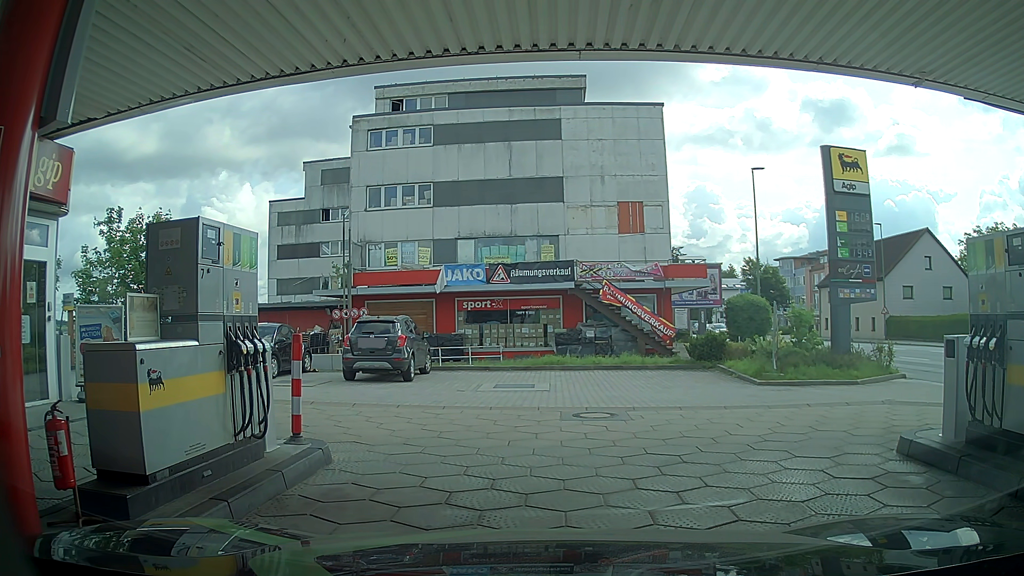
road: service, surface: paving_stones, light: Day
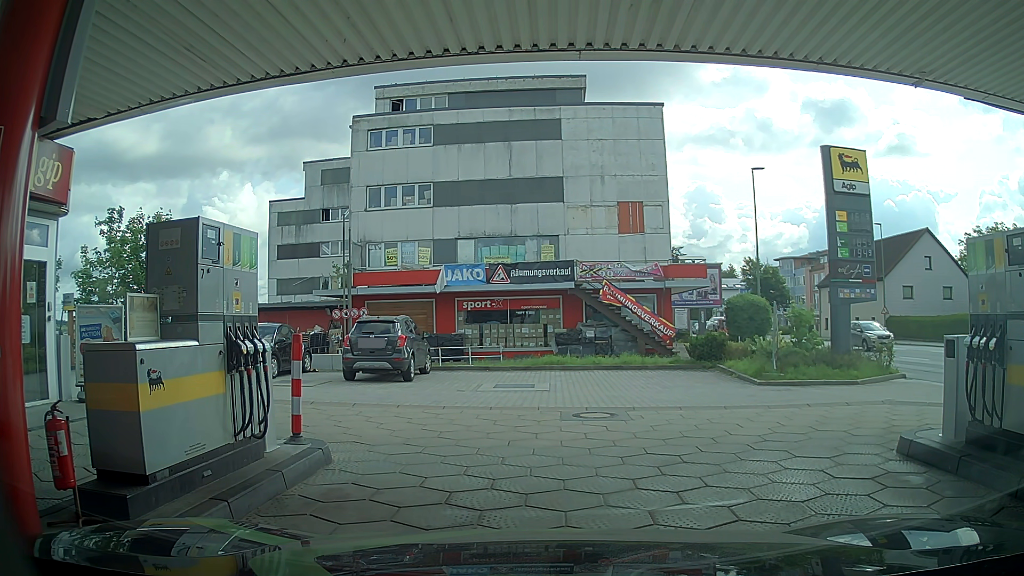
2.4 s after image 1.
(0.0, 0.0) m; 0°
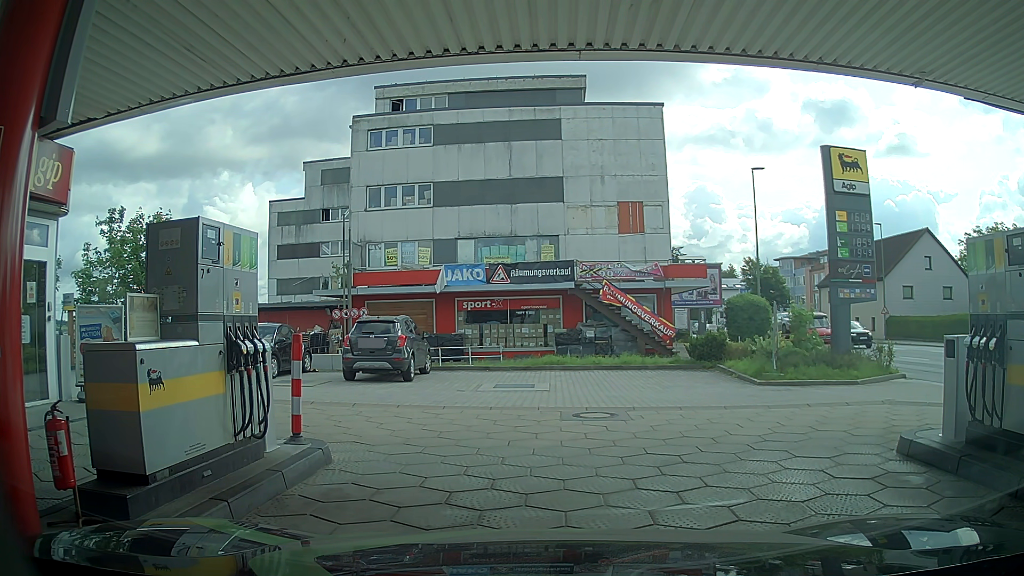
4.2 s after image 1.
(0.0, 0.0) m; 0°
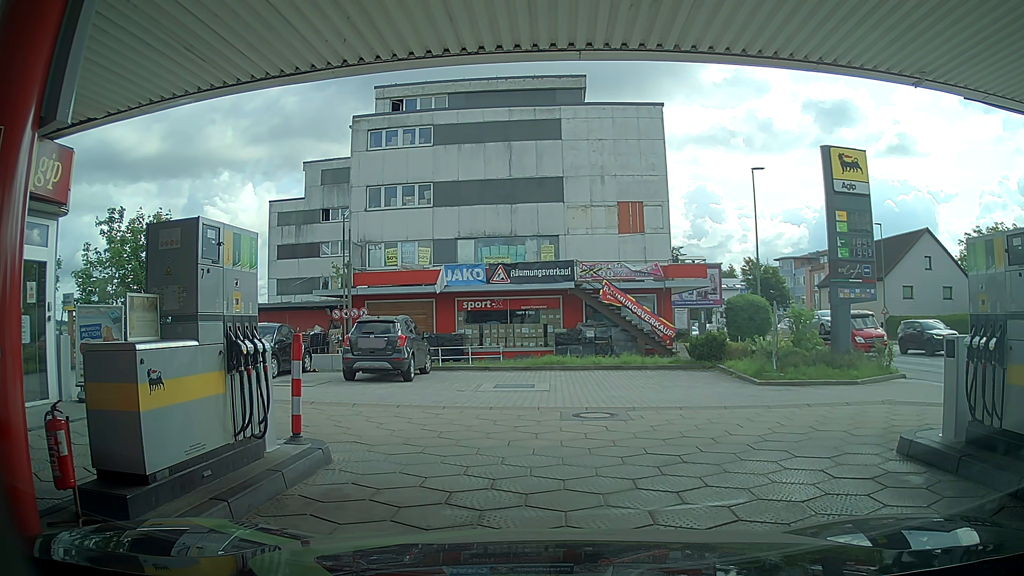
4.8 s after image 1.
(0.0, 0.0) m; 0°
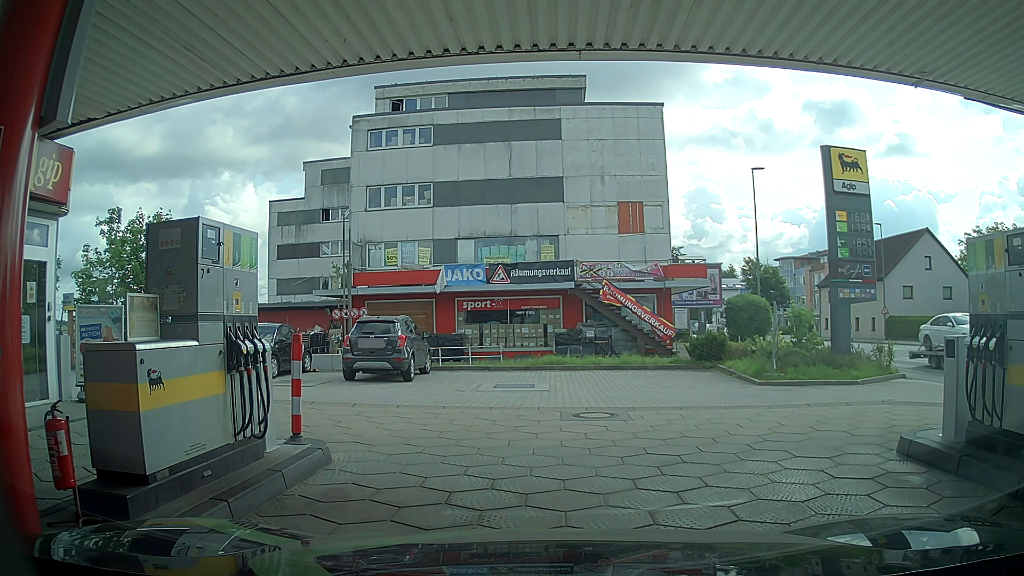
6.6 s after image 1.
(0.0, 0.0) m; 0°
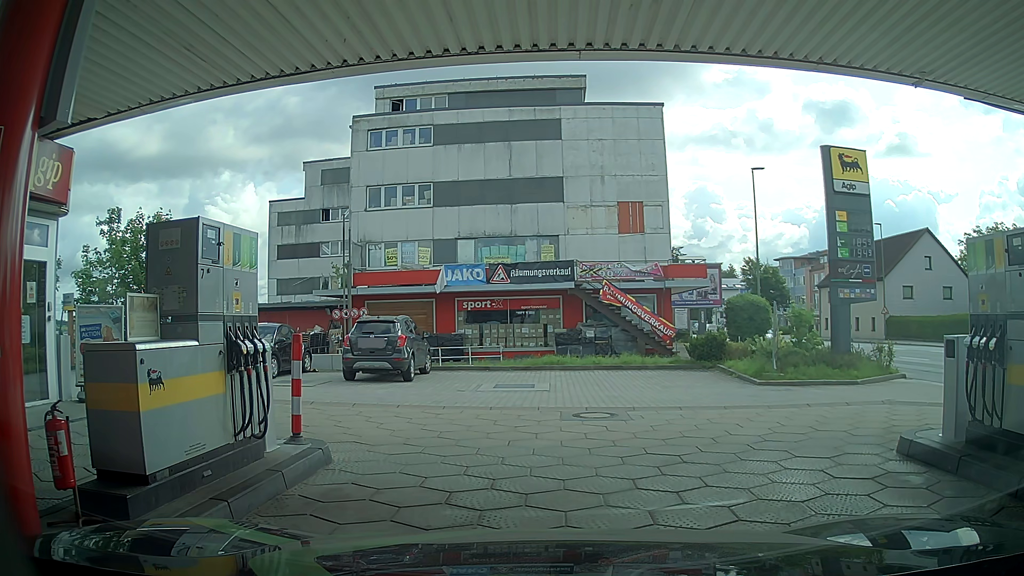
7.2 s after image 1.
(0.0, 0.0) m; 0°
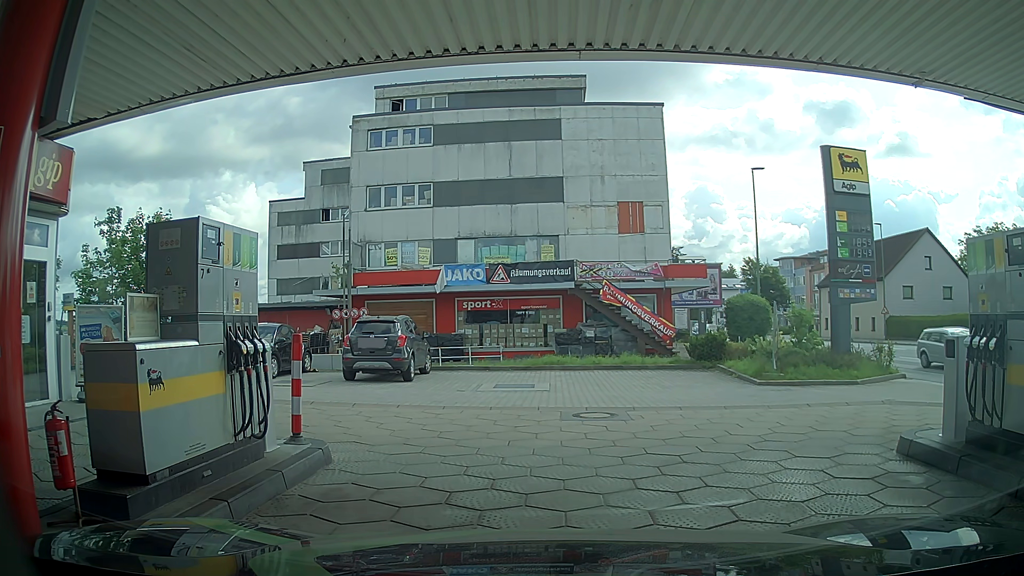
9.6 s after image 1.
(0.0, 0.0) m; 0°
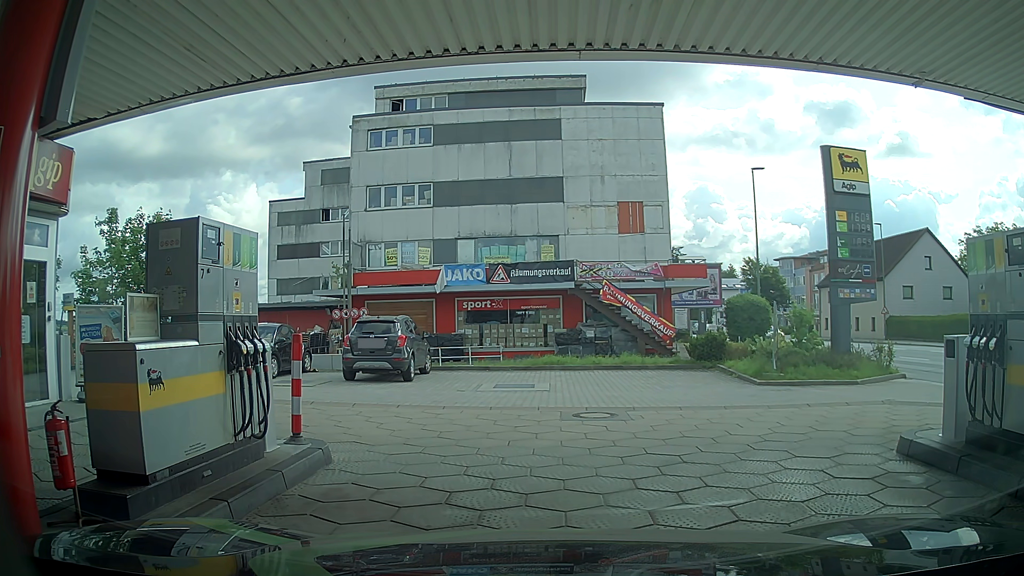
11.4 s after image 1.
(0.0, 0.0) m; 0°
